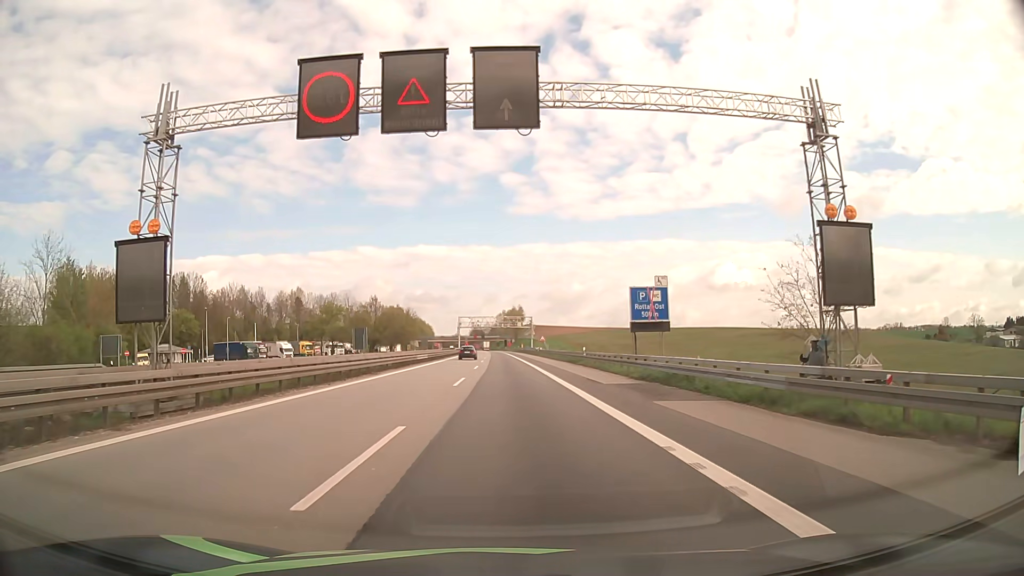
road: motorway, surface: asphalt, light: Day
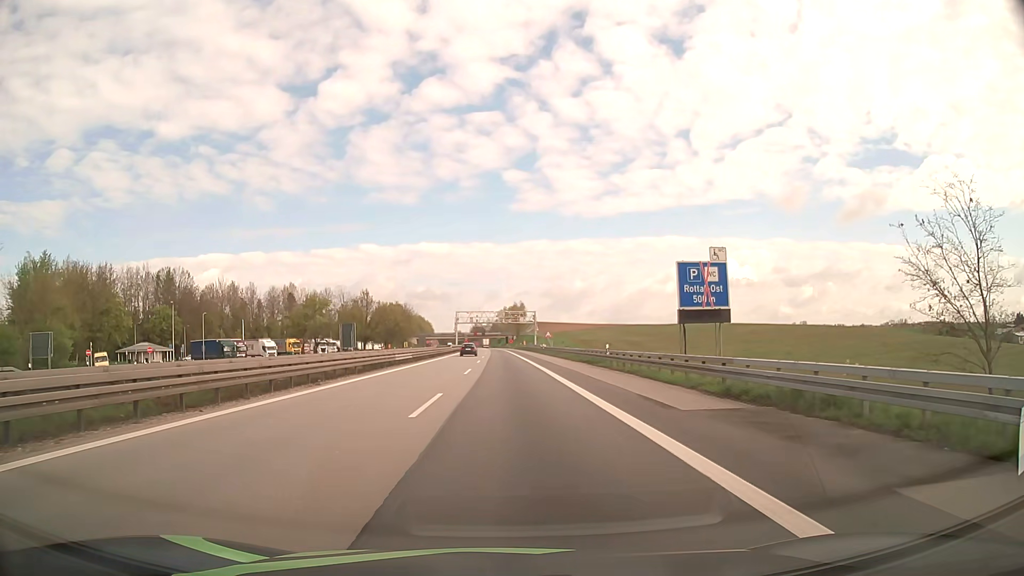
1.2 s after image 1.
(0.0, +10.9) m; 0°
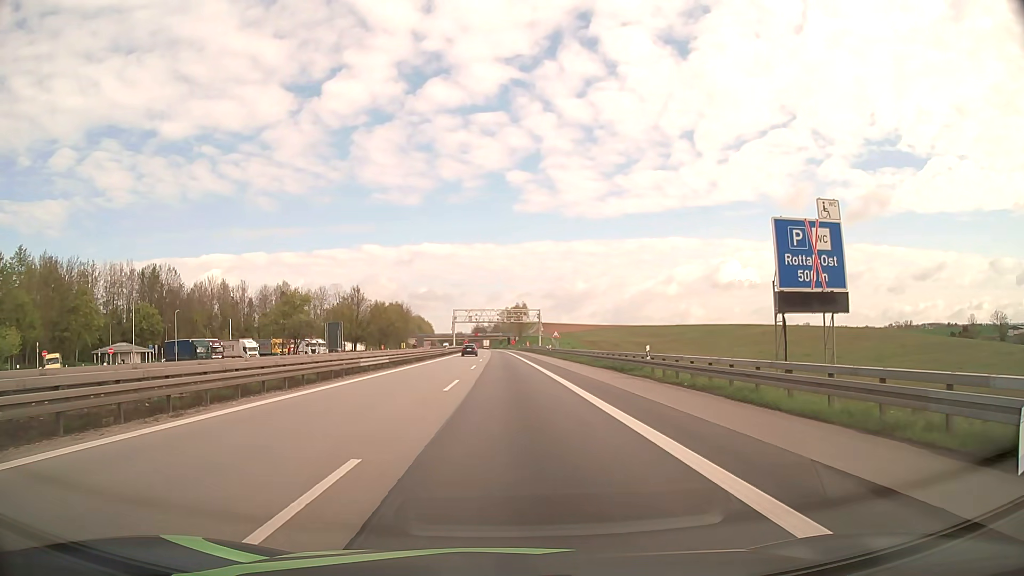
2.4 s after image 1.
(0.0, +10.6) m; 0°
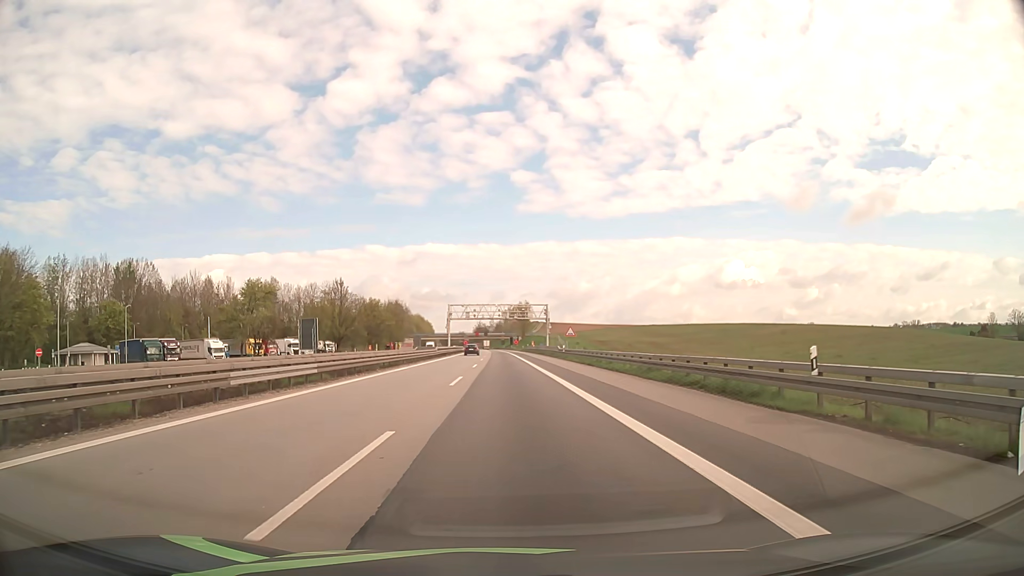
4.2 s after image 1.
(-0.1, +15.6) m; 0°
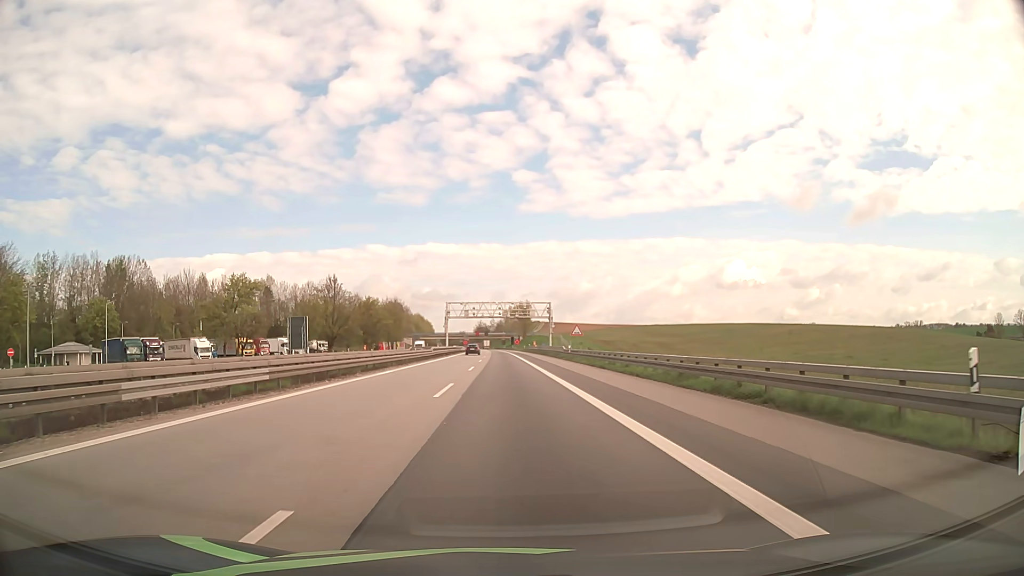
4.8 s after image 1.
(0.0, +5.2) m; 0°
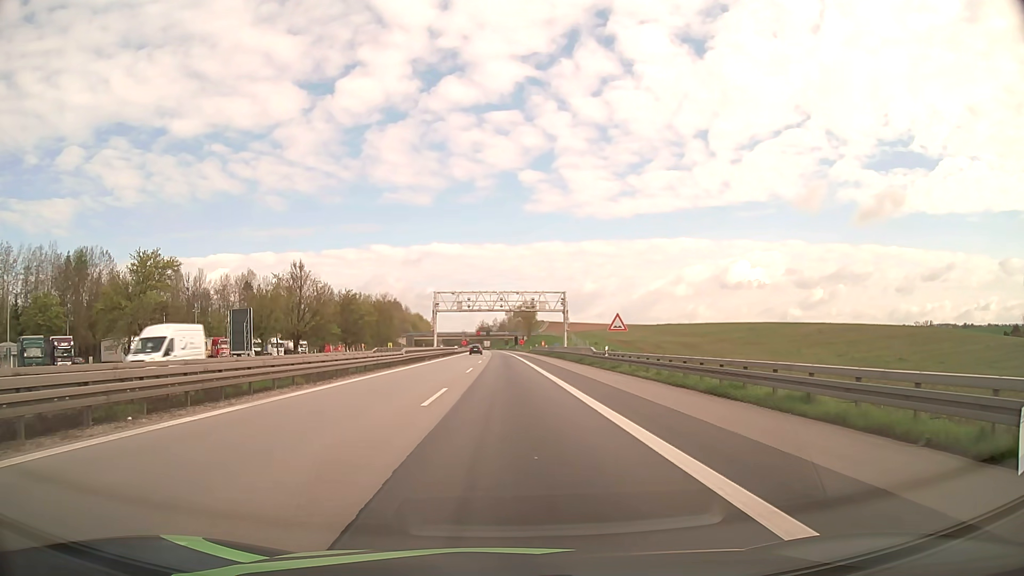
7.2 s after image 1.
(0.0, +20.6) m; 0°
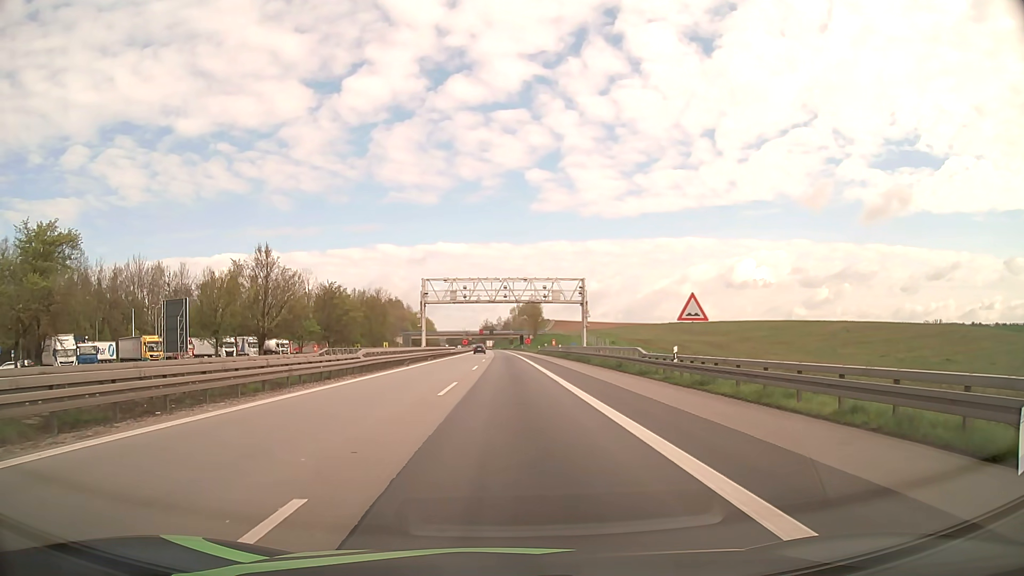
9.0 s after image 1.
(0.0, +15.3) m; 0°
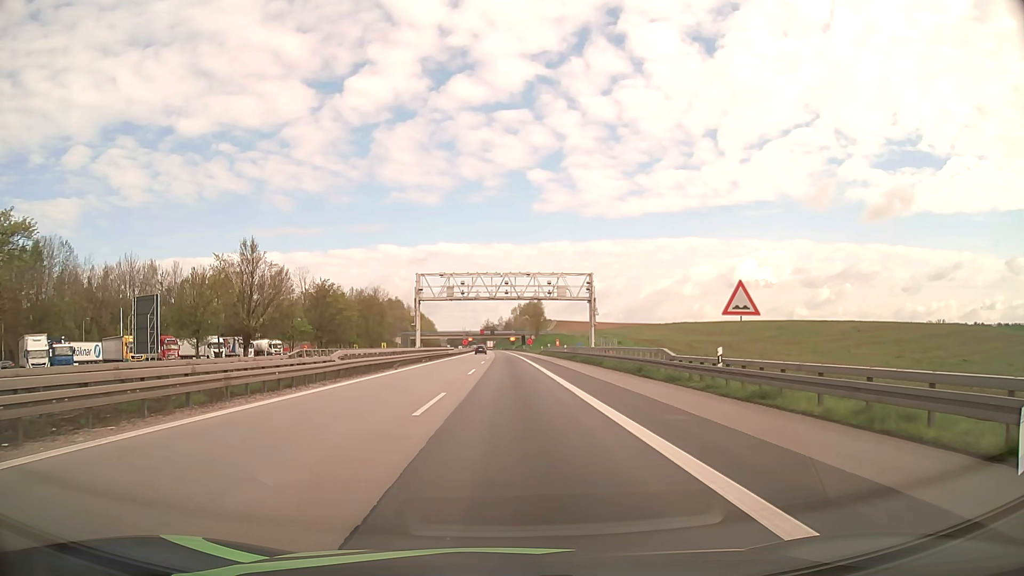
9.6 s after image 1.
(0.0, +5.0) m; 0°
(0, +10) (0, +20) (0, +30) (0, +40) (0, +50) (0, +60) (0, +70) (0, +80) (0, +90) (-1, +100) m
